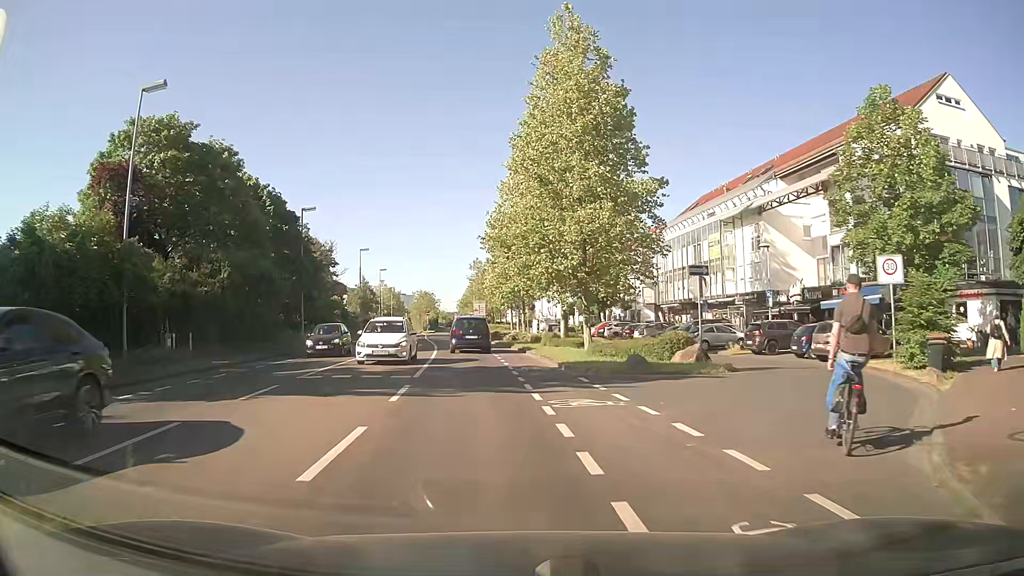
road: secondary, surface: asphalt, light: Day
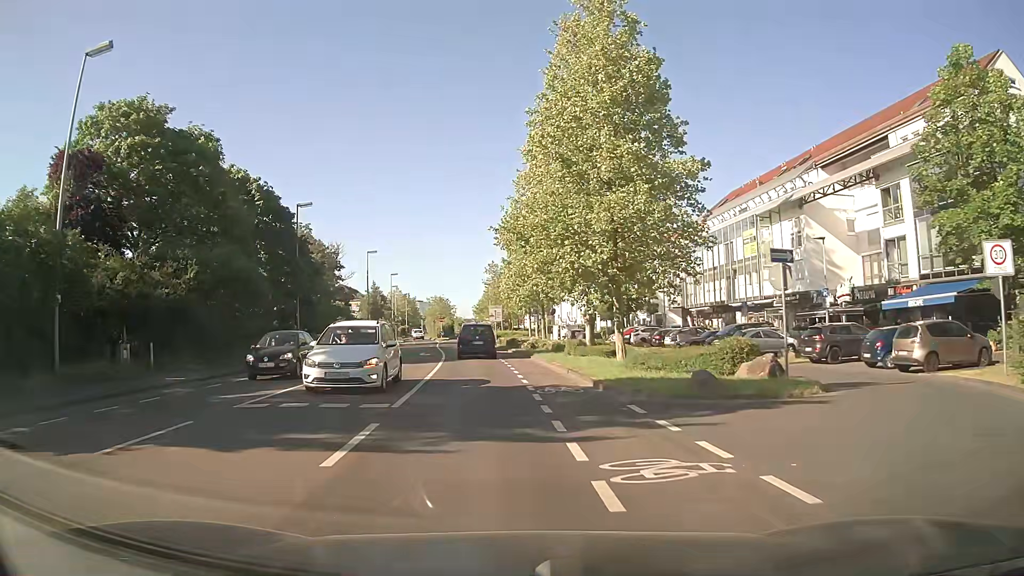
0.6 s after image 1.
(-0.1, +5.2) m; -2°
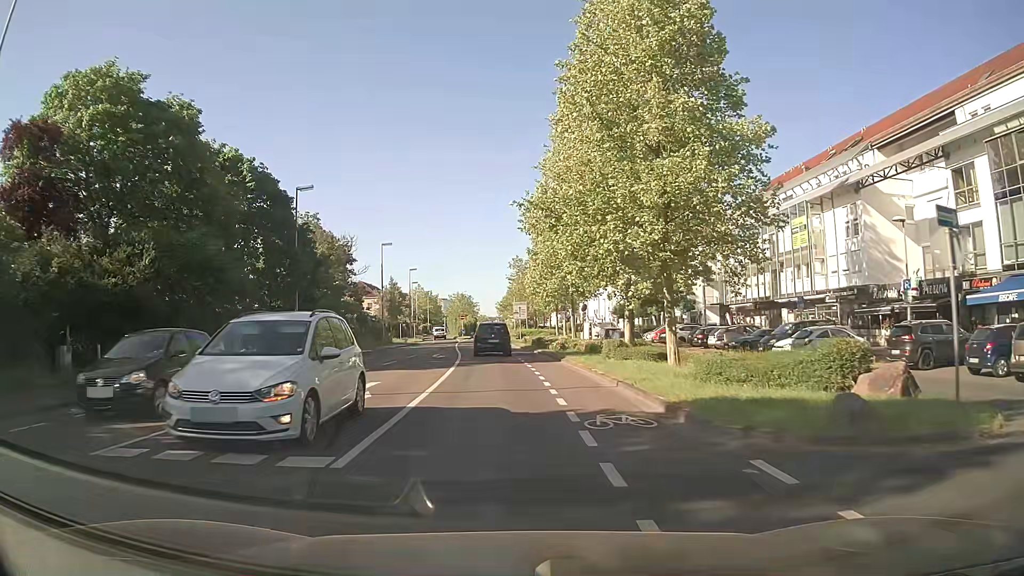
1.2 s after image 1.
(-0.1, +5.4) m; -2°
(0, +10) (0, +20) (-1, +30) (-1, +40) (-2, +50) (-3, +60) (-4, +70) (-4, +80) (-4, +90) (-4, +100) m
